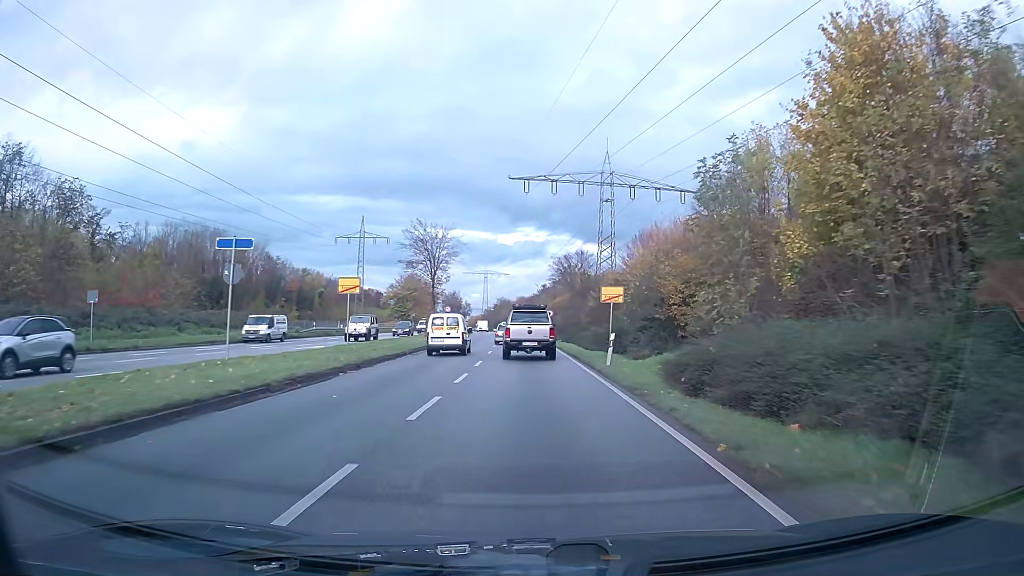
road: primary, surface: asphalt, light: Day
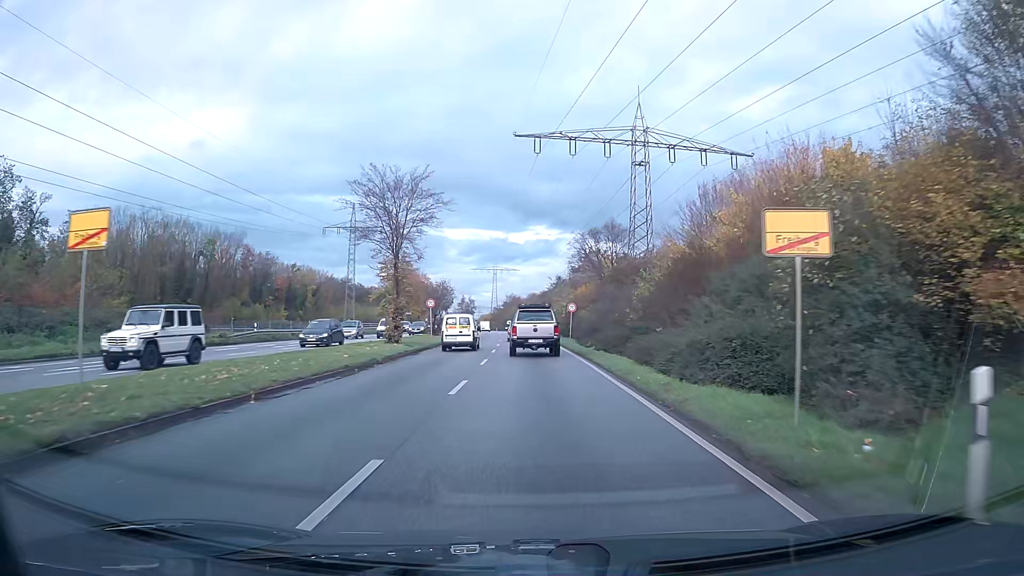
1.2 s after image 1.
(-0.2, +17.8) m; -1°
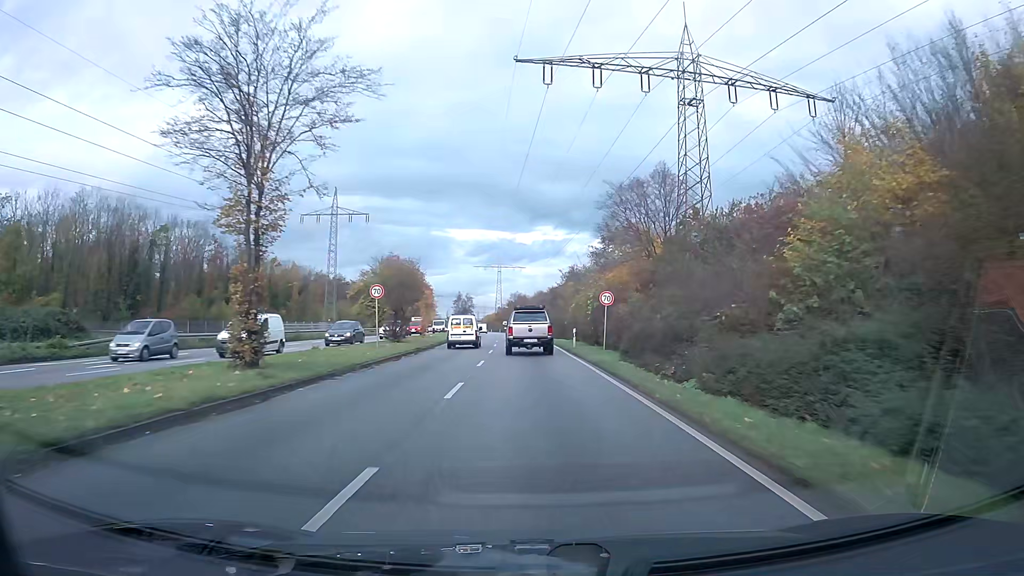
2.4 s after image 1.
(-0.1, +18.4) m; -1°
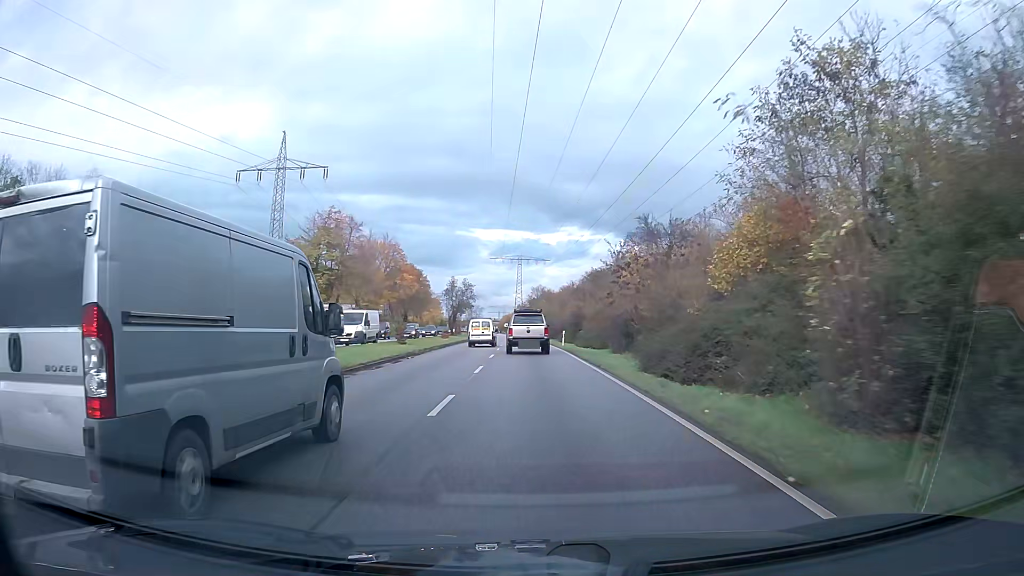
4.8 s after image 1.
(-0.6, +38.6) m; -2°
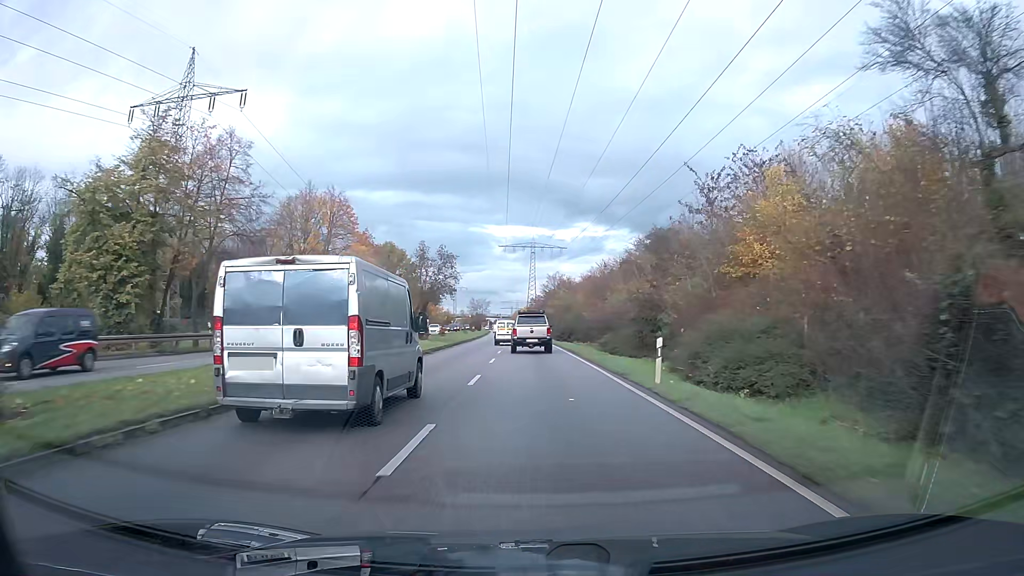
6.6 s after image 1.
(-0.3, +30.6) m; -1°
